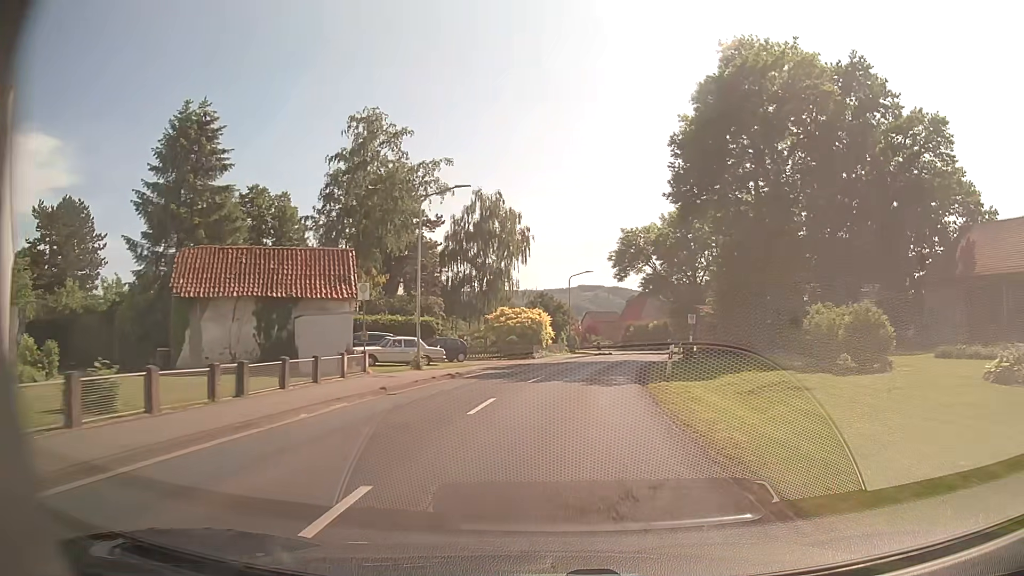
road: secondary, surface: asphalt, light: Day
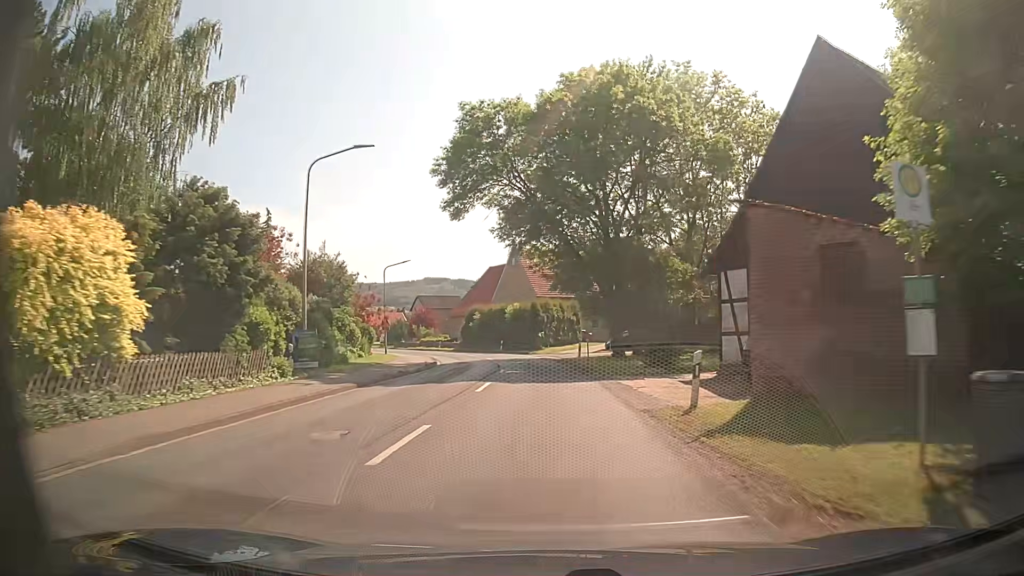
(+4.7, +40.5) m; +13°
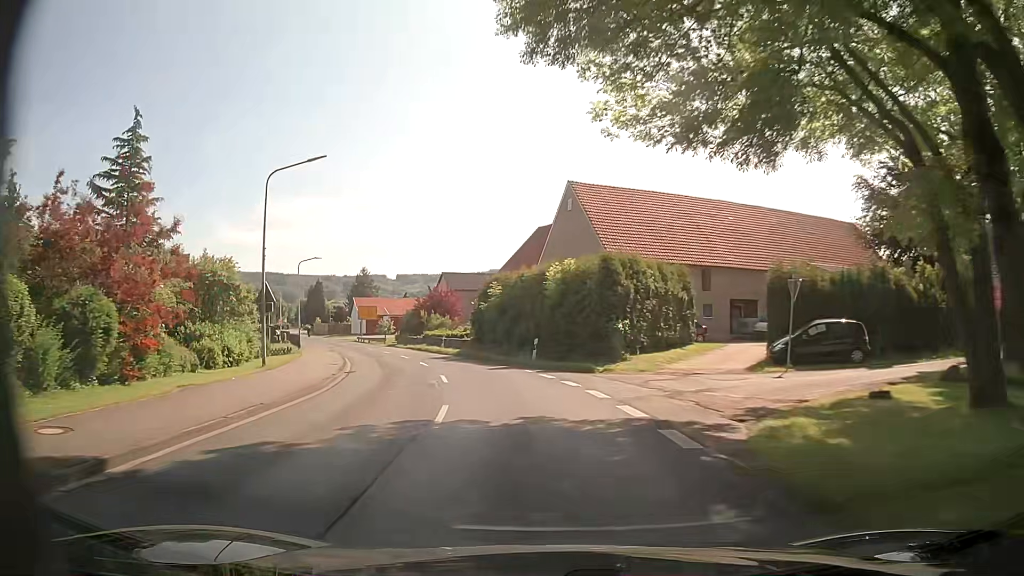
(-0.5, +32.5) m; -5°
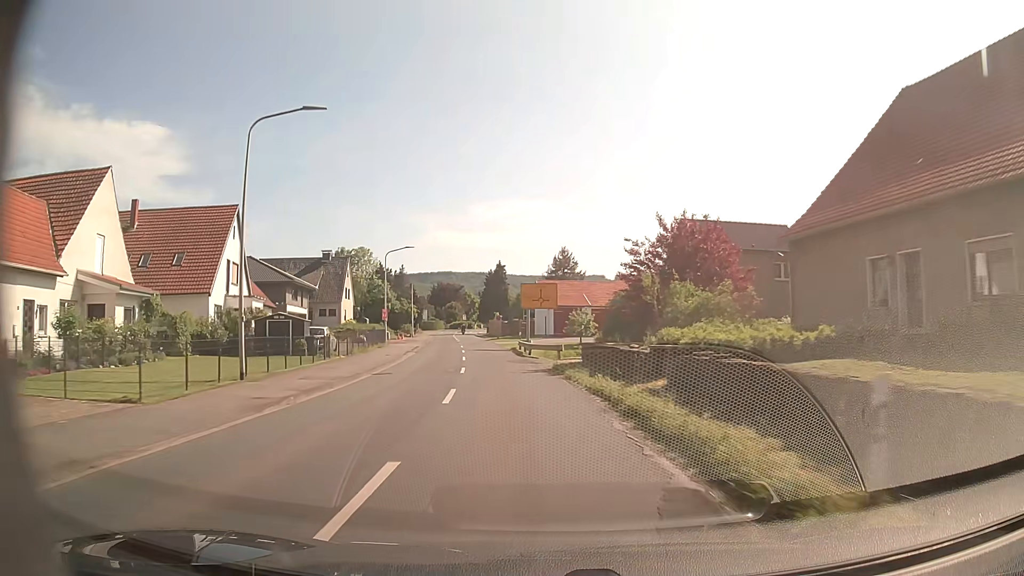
(-7.2, +40.9) m; -18°
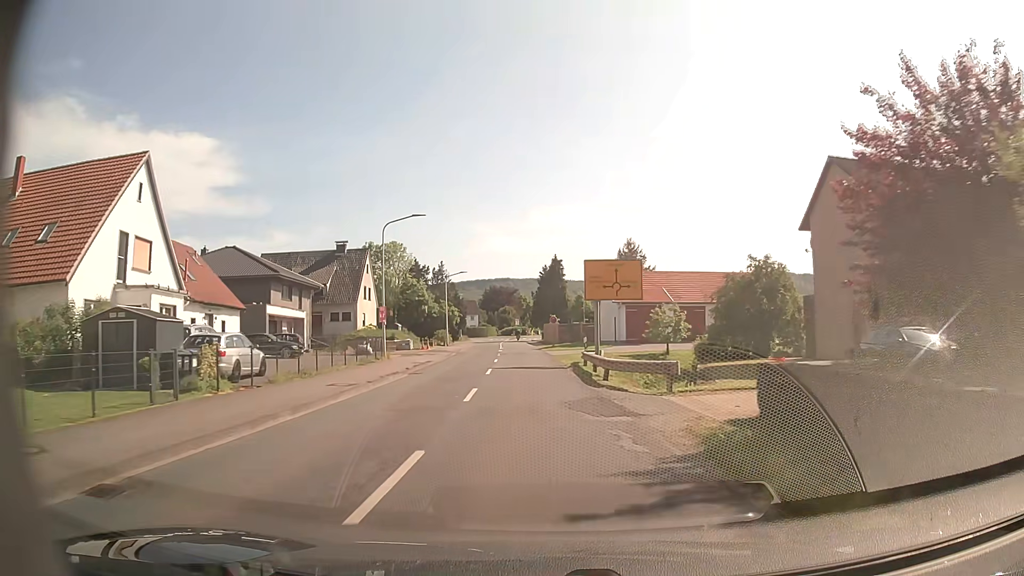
(-0.8, +17.2) m; -6°
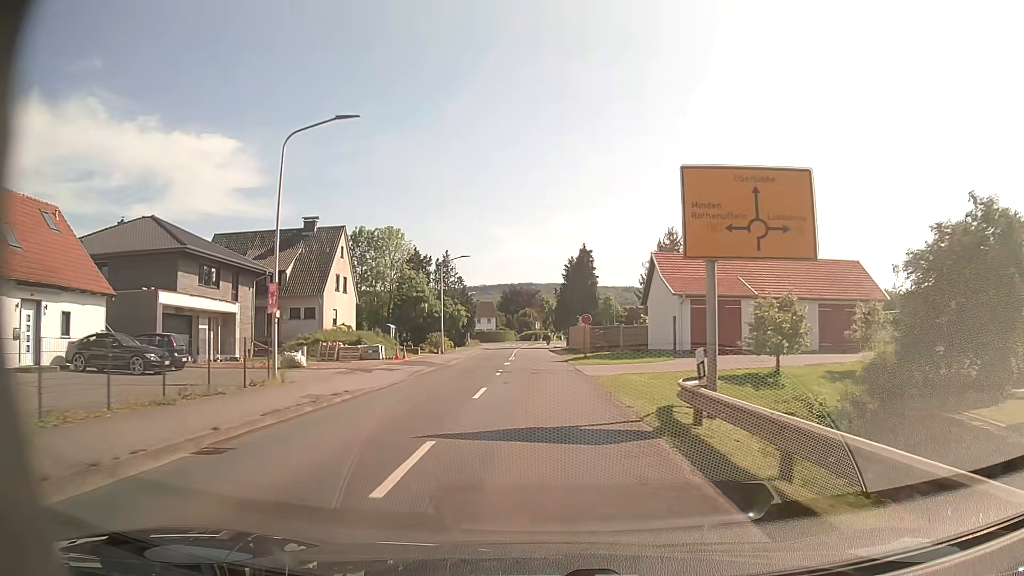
(-0.3, +17.3) m; -2°
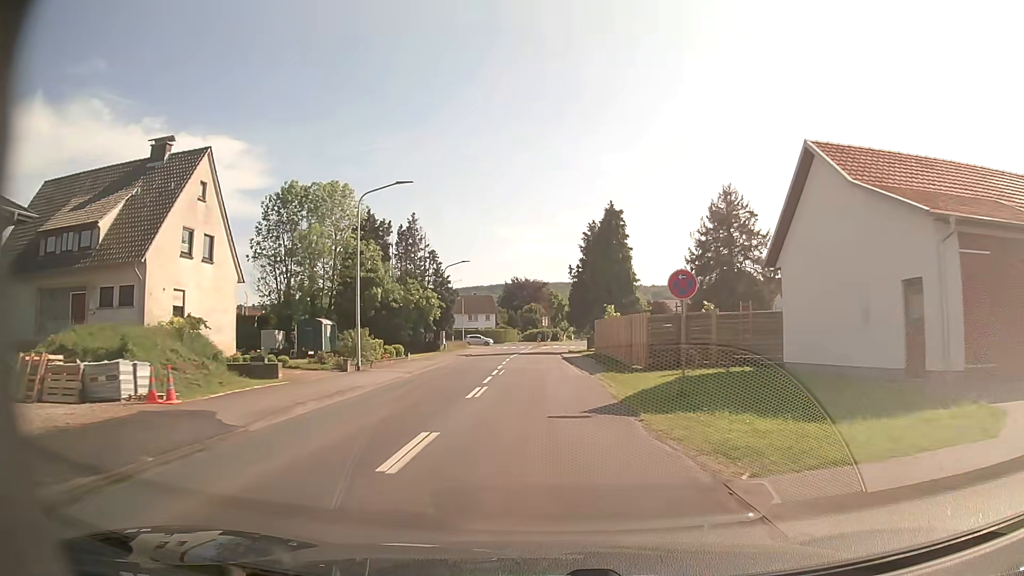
(-0.3, +26.0) m; -1°
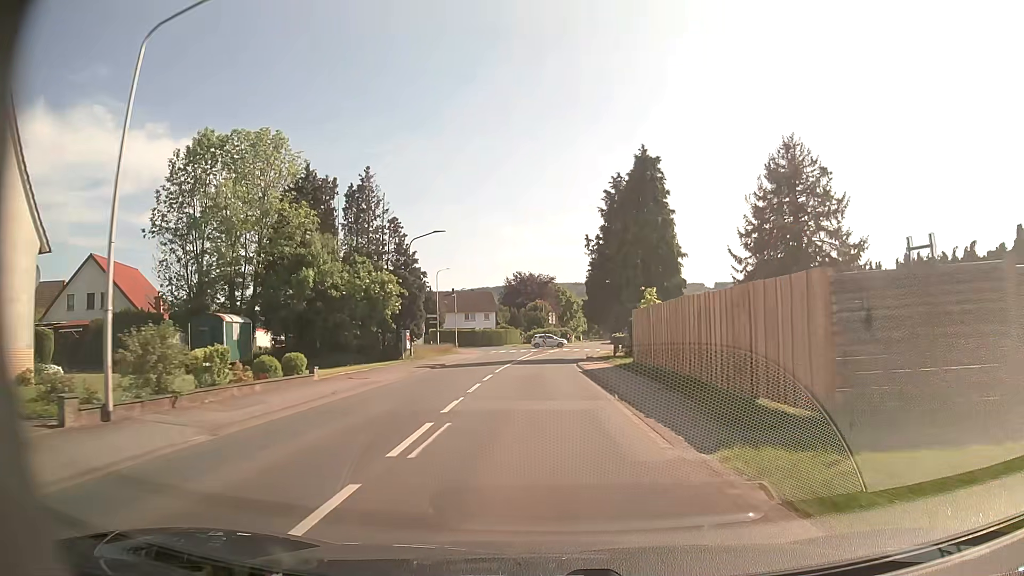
(-0.1, +17.0) m; -1°
(0, +10) (0, +20) (0, +30) (+1, +40) (+1, +50) (+3, +60) (+4, +70) (+9, +79) (+15, +86) (+24, +91) m
